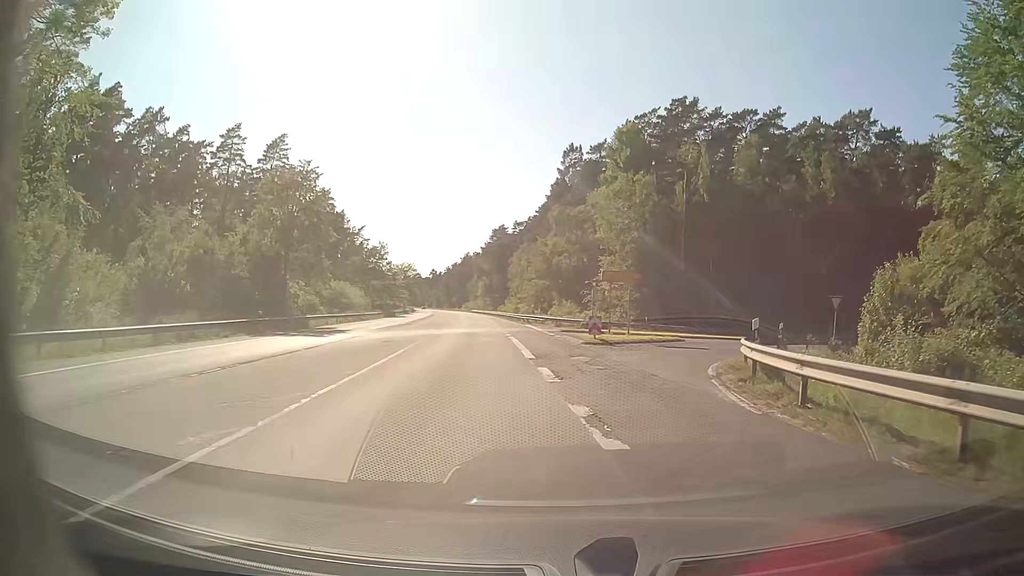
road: secondary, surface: asphalt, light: Day
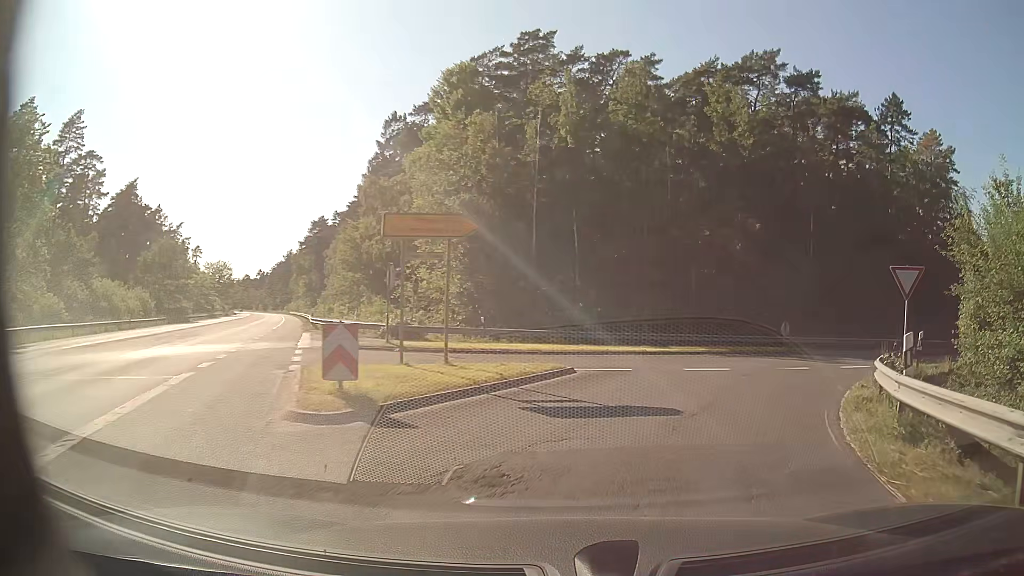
(+1.7, +17.9) m; +13°
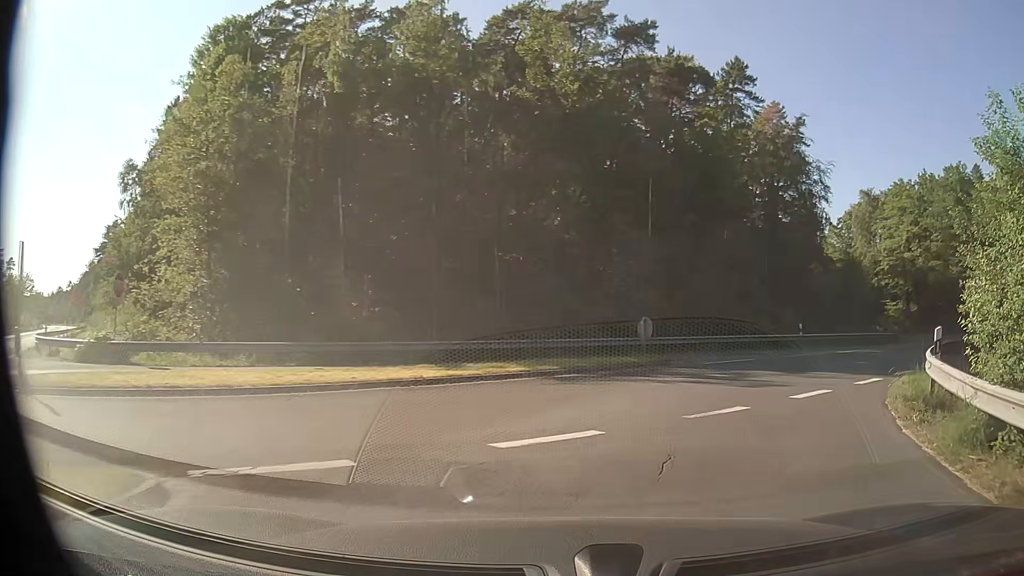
(+1.3, +10.1) m; +16°
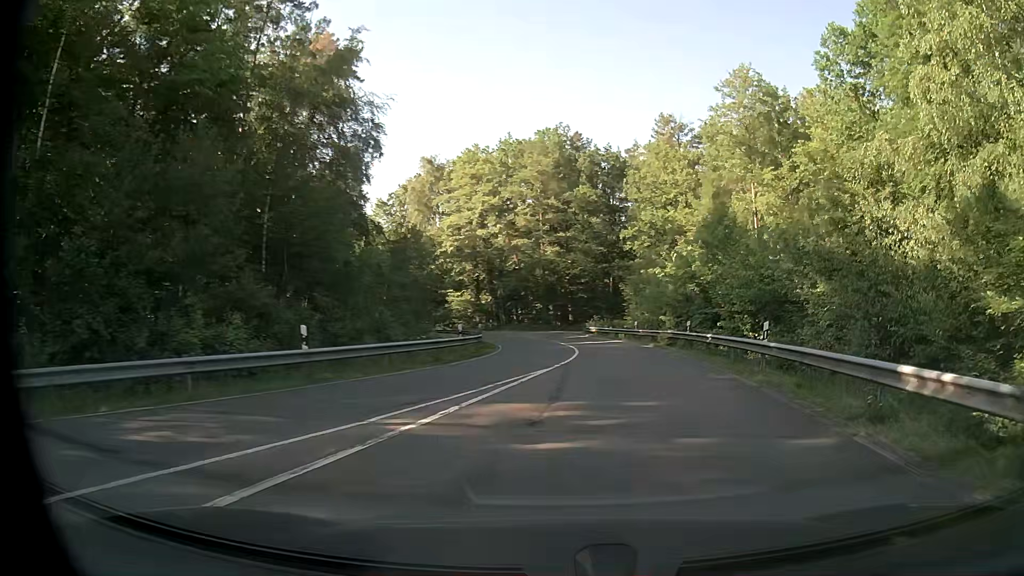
(+7.1, +18.7) m; +39°
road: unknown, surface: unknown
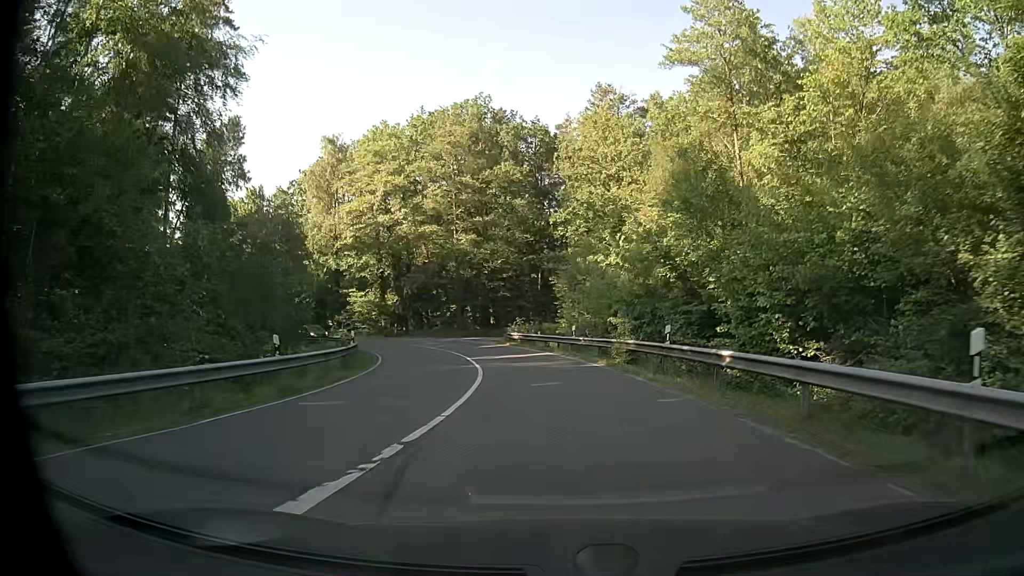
(+1.1, +11.9) m; +8°
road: secondary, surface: asphalt
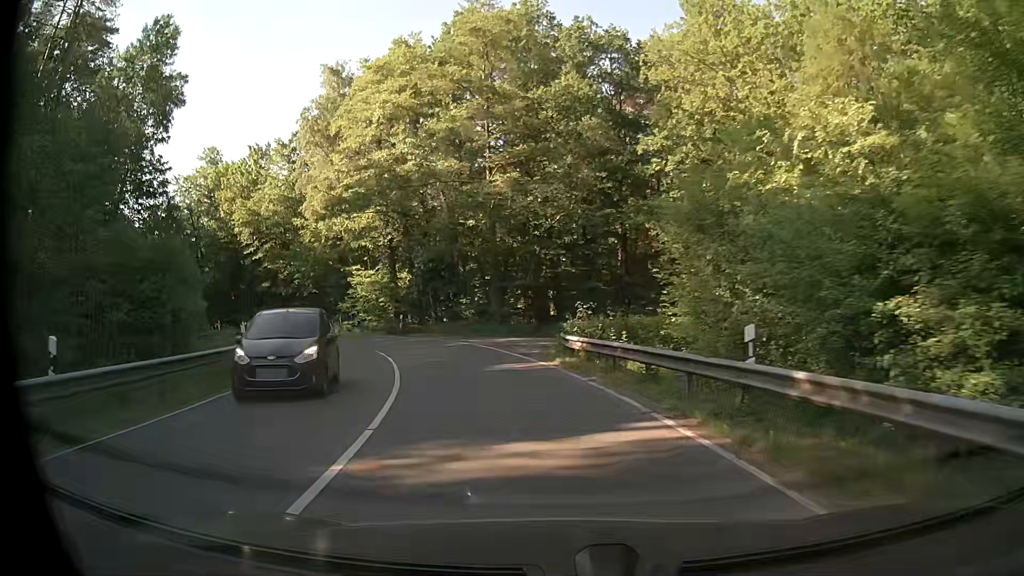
(-0.6, +20.4) m; -6°
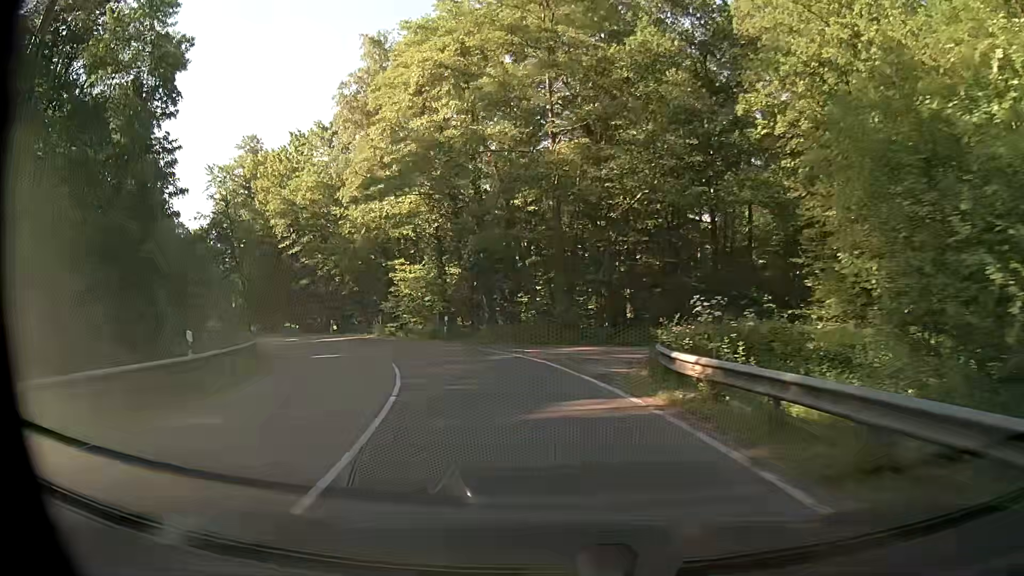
(-0.3, +6.9) m; -6°
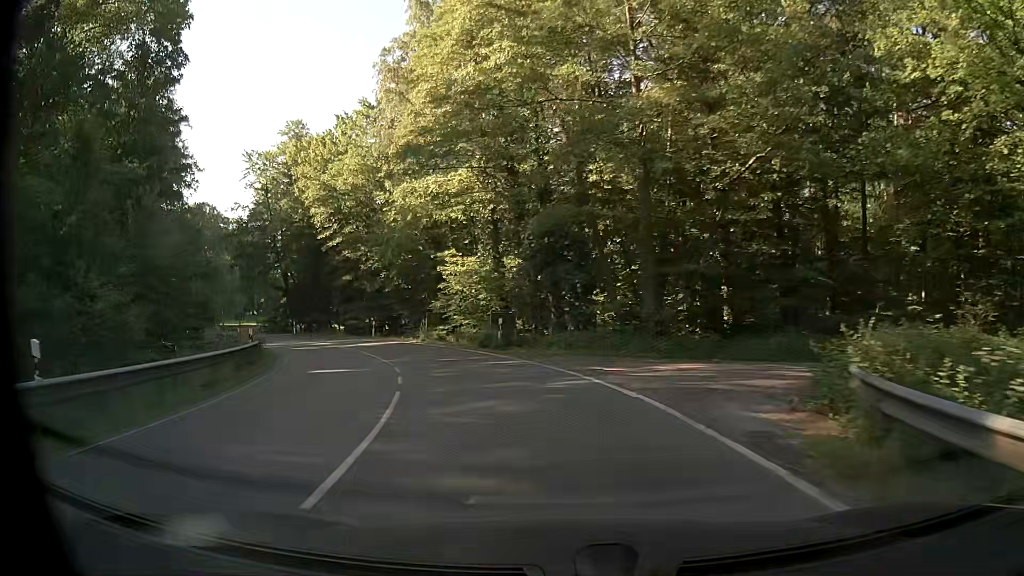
(-0.3, +7.0) m; -5°
(-1, +10) (-3, +20) (-7, +29) (-12, +38) (-18, +46) (-25, +53) (-32, +60) (-39, +67) (-47, +73) (-54, +80) m
